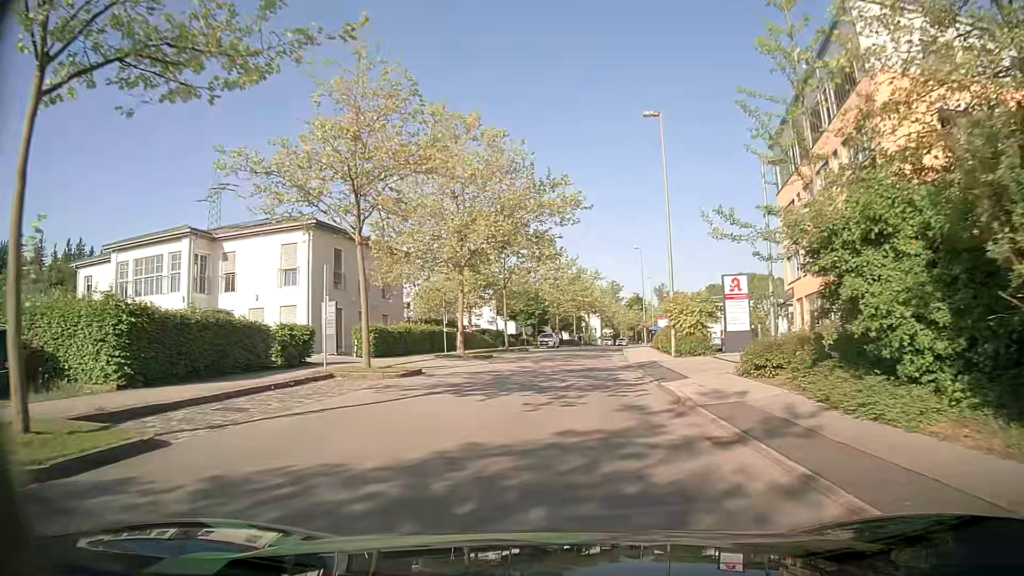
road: residential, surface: asphalt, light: Day
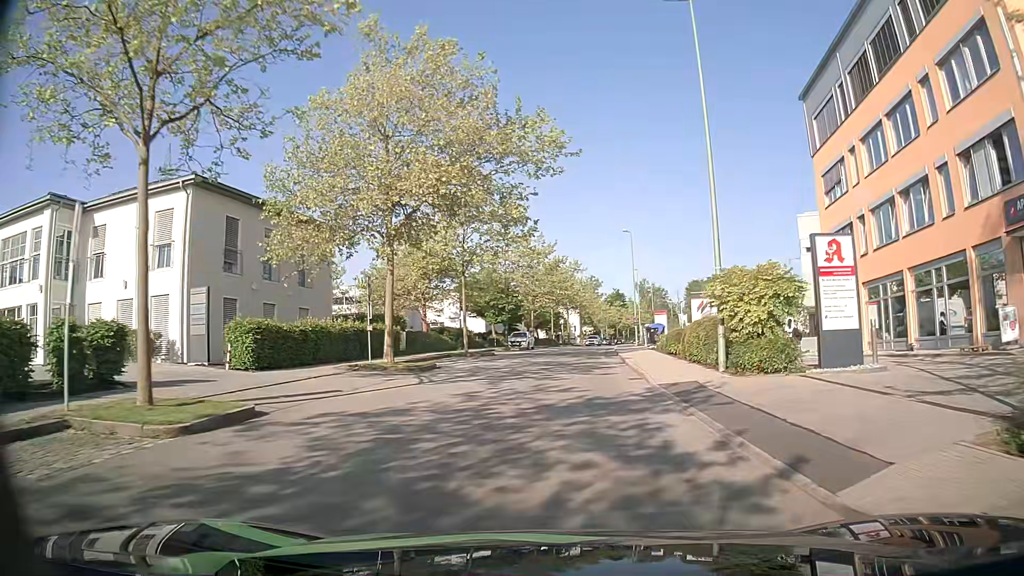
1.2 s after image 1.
(+0.1, +10.8) m; +1°
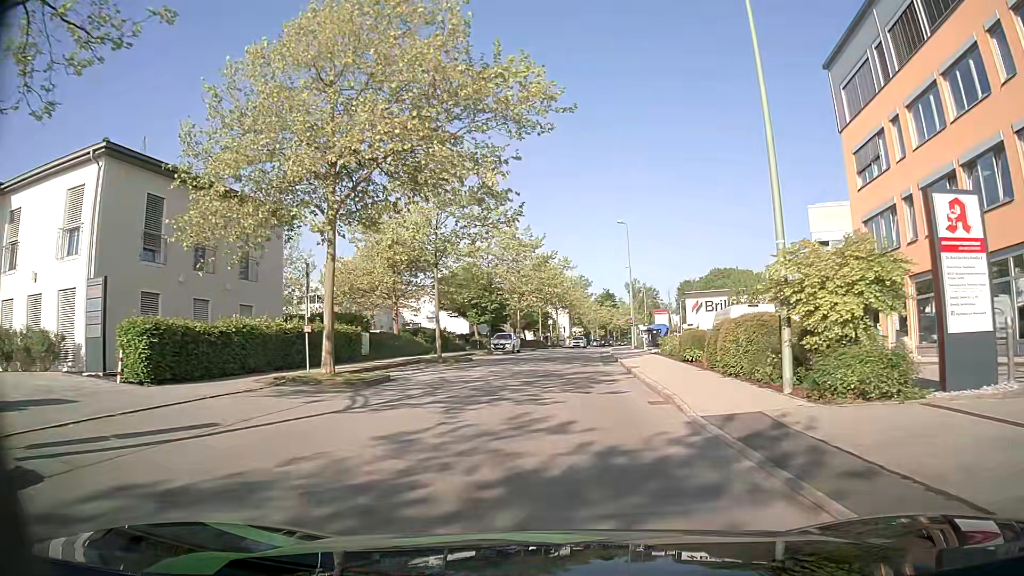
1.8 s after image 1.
(+0.1, +5.3) m; +2°
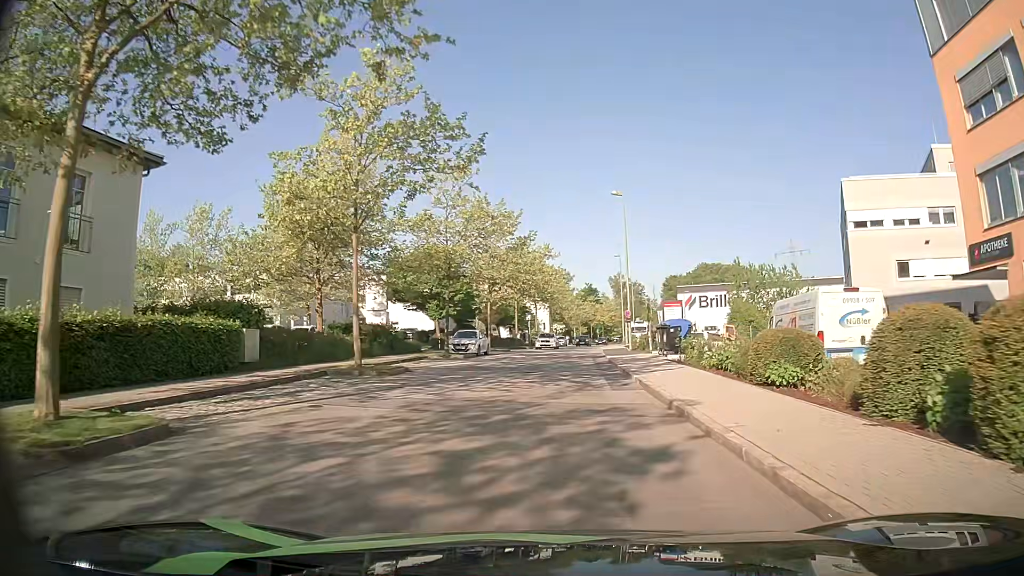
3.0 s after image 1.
(+0.2, +10.6) m; +1°
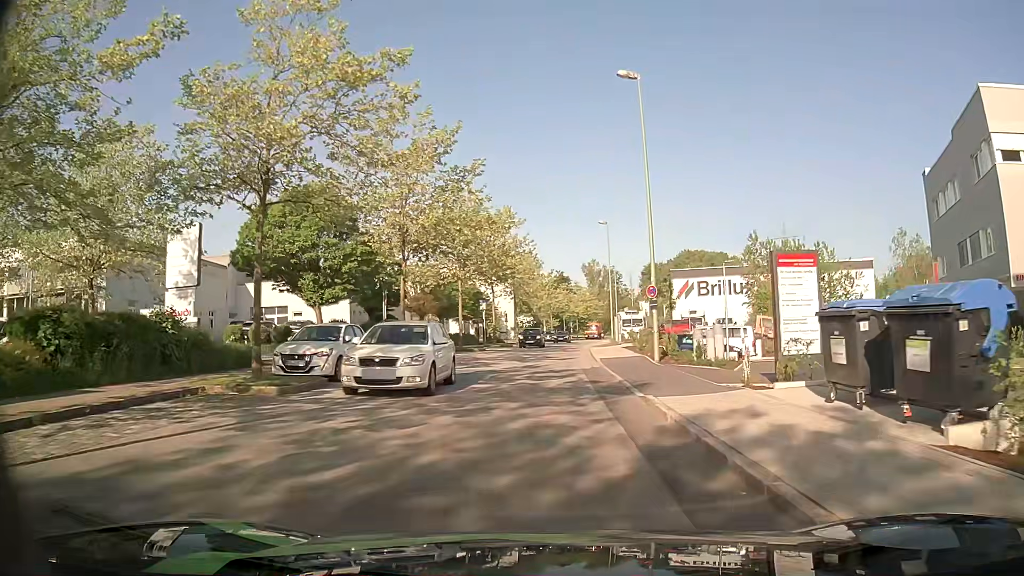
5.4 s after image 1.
(+0.5, +20.2) m; +2°
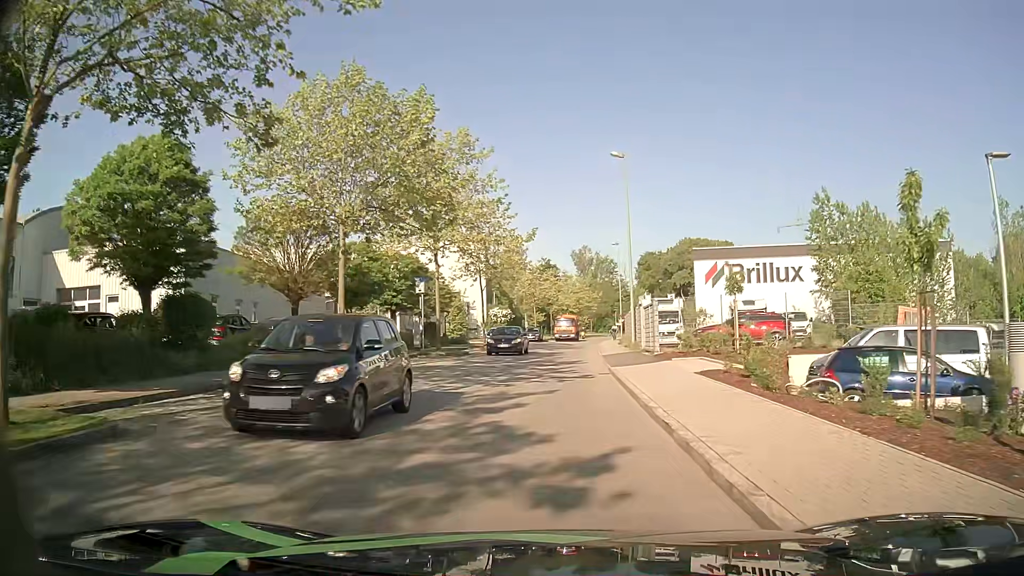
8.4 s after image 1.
(+0.5, +22.2) m; +2°
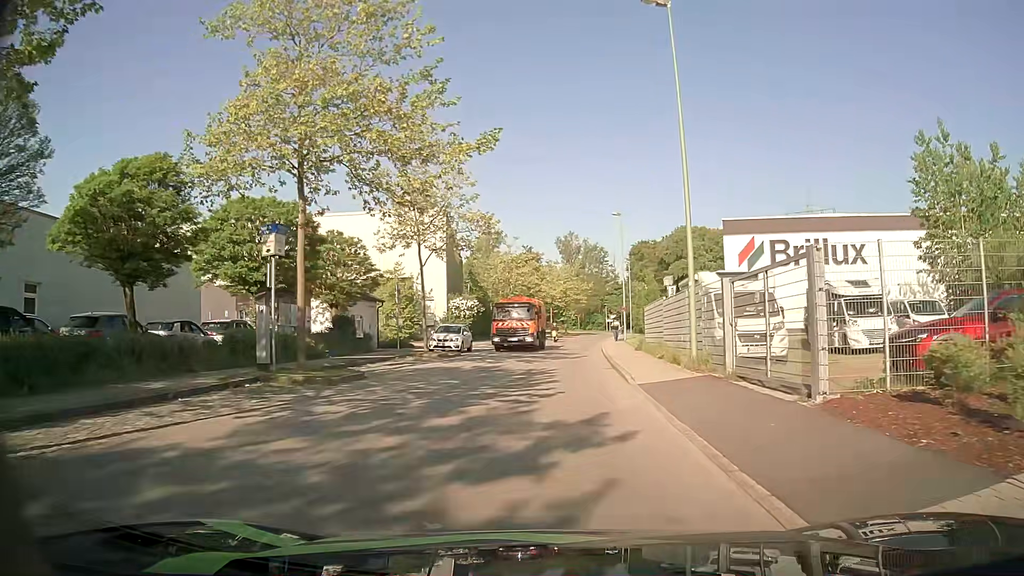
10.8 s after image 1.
(+0.2, +17.5) m; +2°
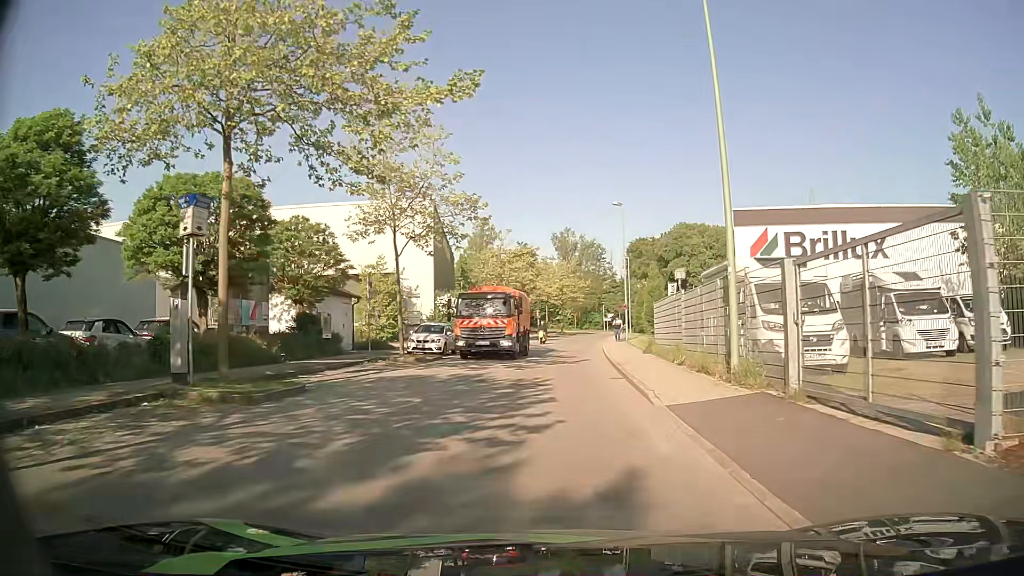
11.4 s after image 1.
(0.0, +4.1) m; 0°
(0, +10) (+1, +20) (+1, +30) (+2, +40) (+2, +50) (+3, +60) (+4, +70) (+6, +80) (+7, +90) (+9, +99) m
